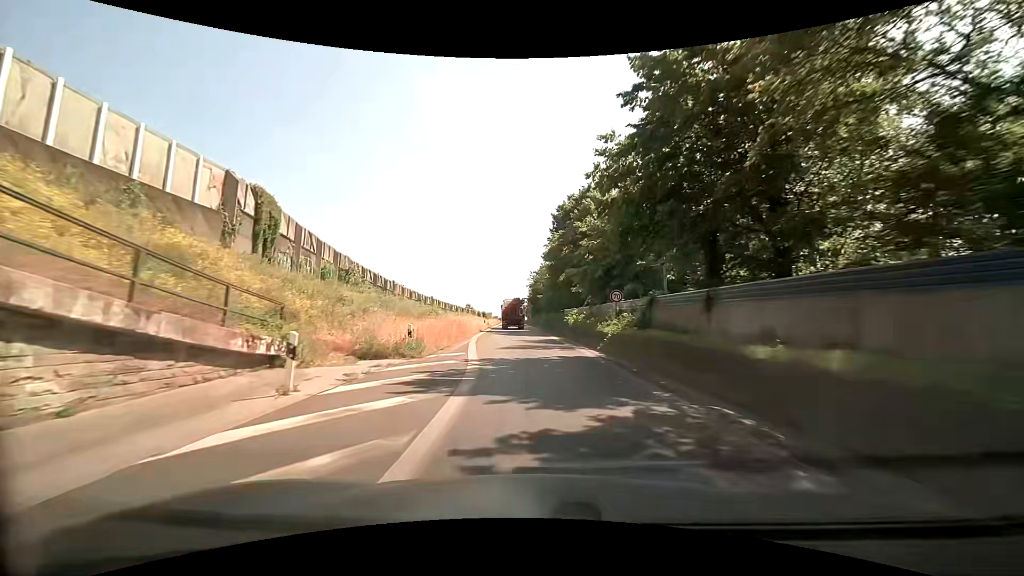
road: trunk_link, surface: asphalt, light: Day
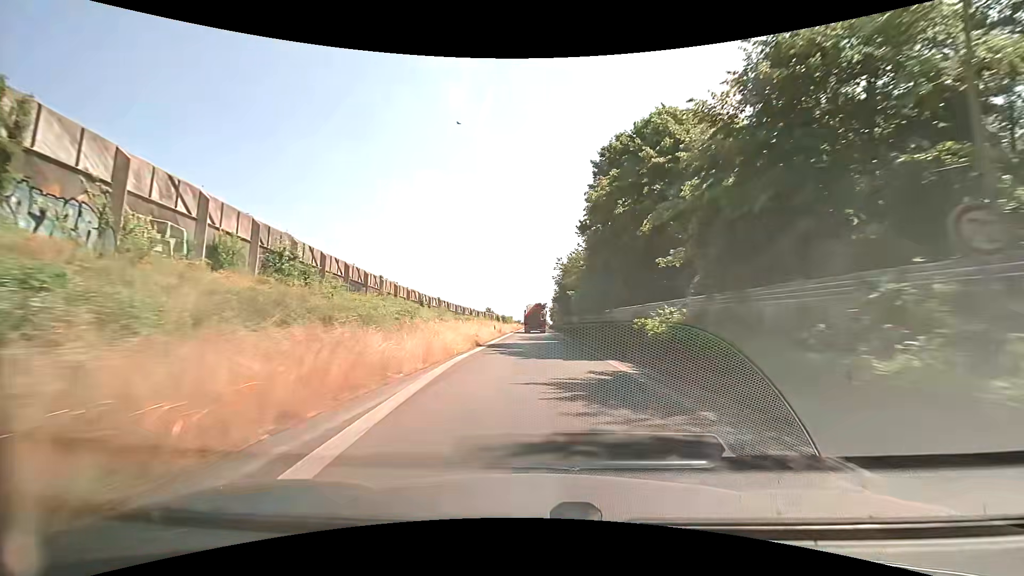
(-0.3, +18.7) m; -3°
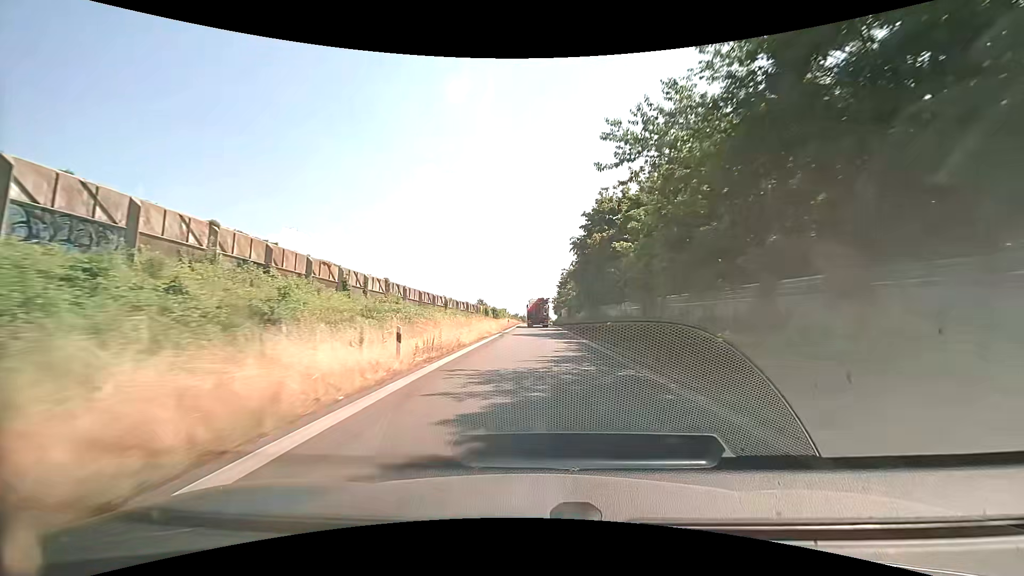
(+0.1, +32.5) m; 0°
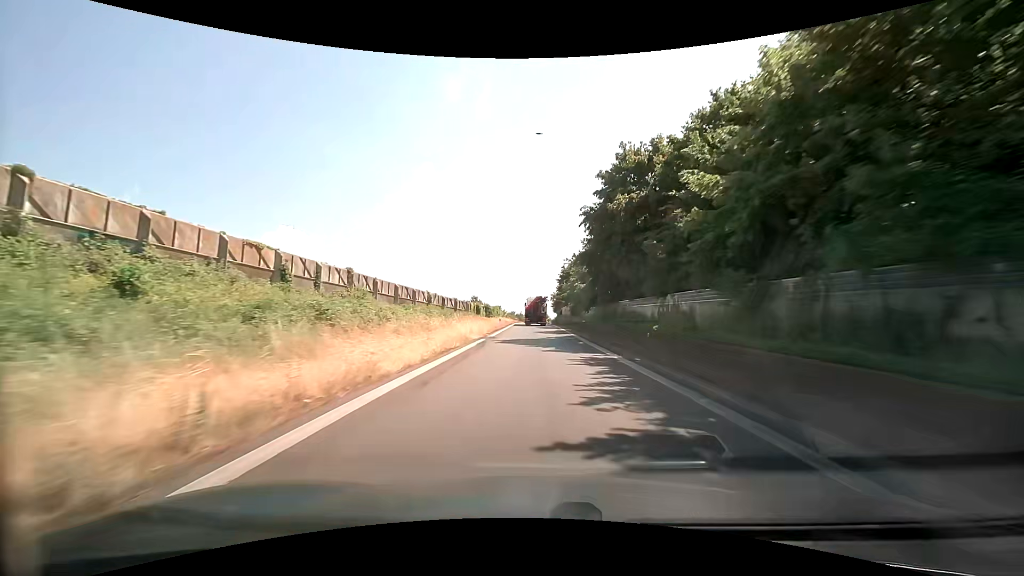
(0.0, +11.0) m; 0°
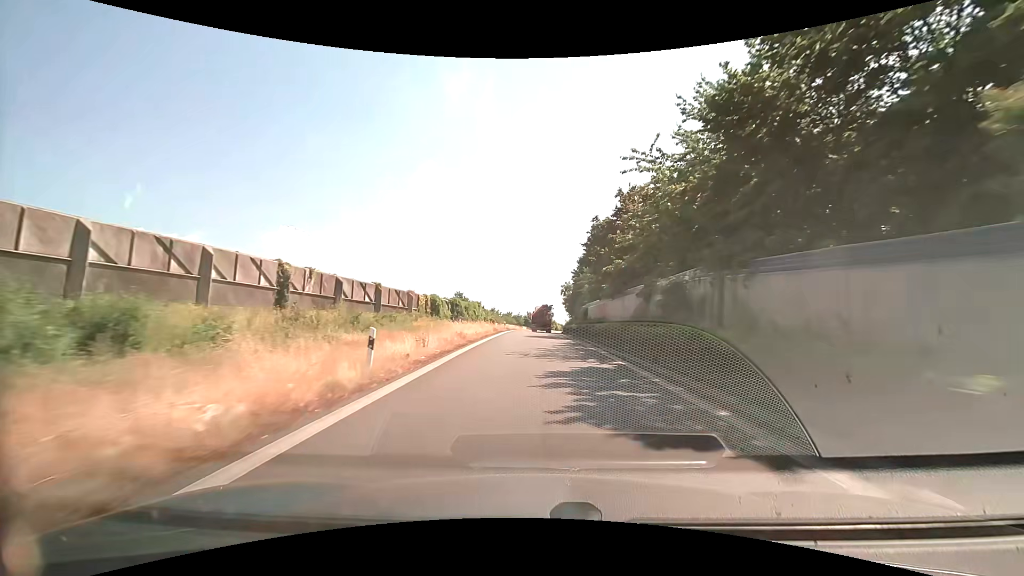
(0.0, +41.7) m; 0°
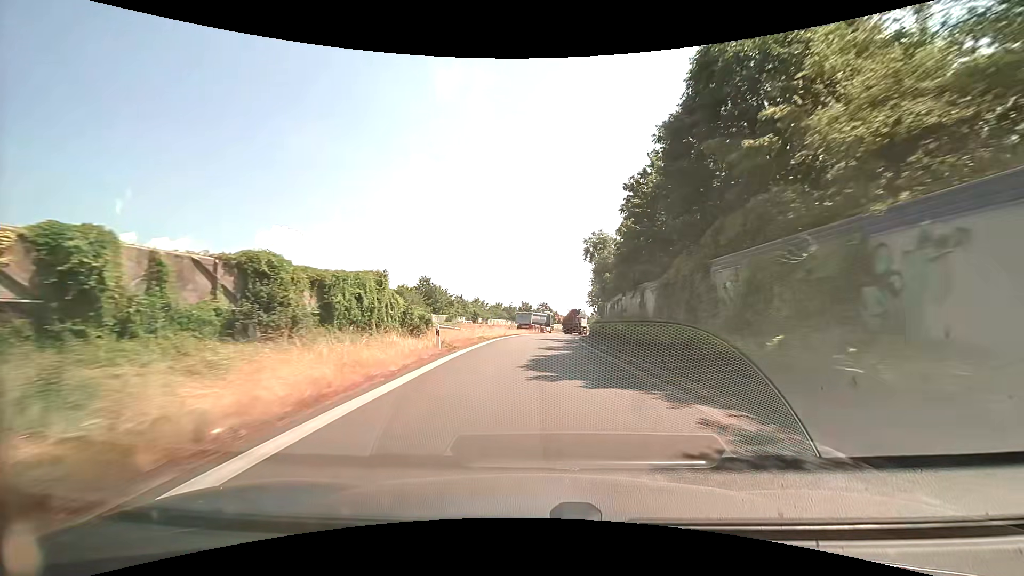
(-0.1, +41.5) m; 0°
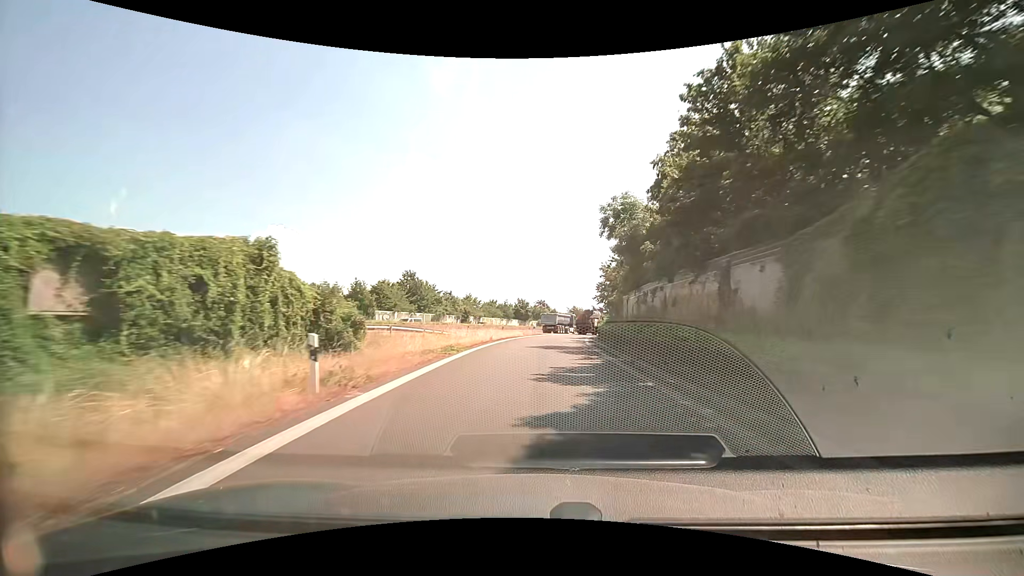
(0.0, +10.5) m; +1°
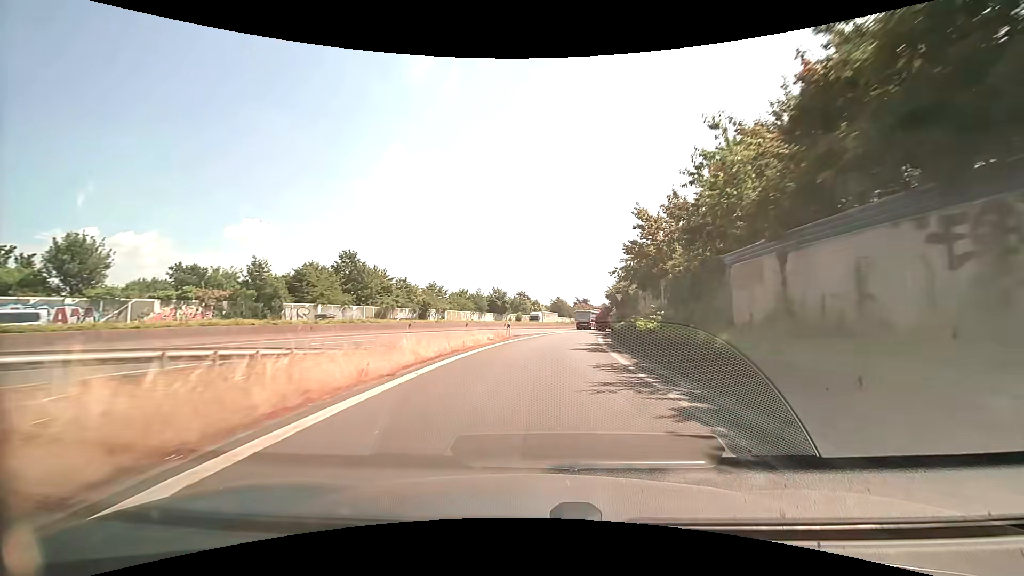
(0.0, +21.3) m; +1°
(0, +10) (+1, +20) (+1, +30) (+3, +40) (+4, +50) (+6, +60) (+9, +69) (+11, +79) (+14, +89) (+17, +98) m
